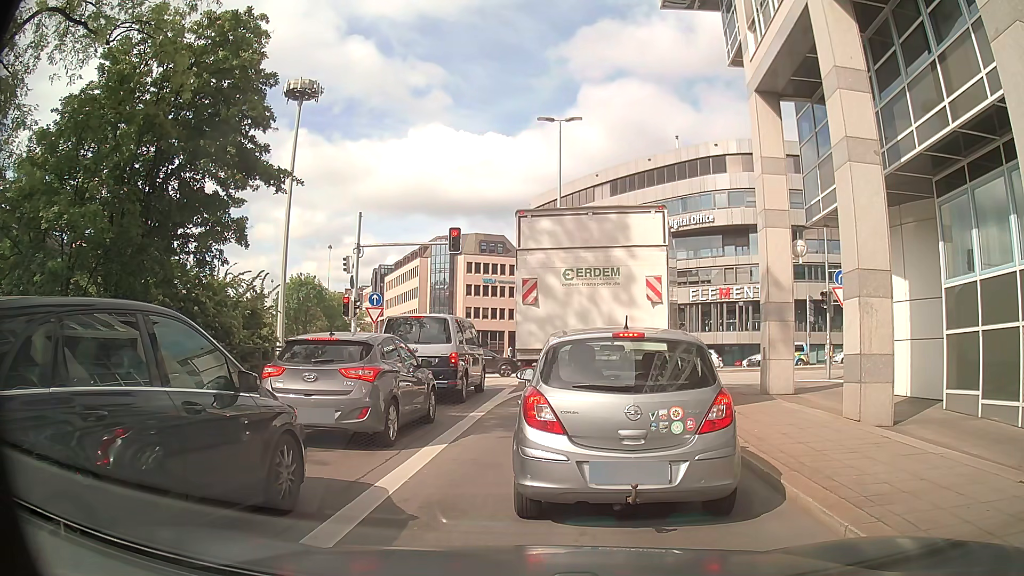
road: primary_link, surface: asphalt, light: Day
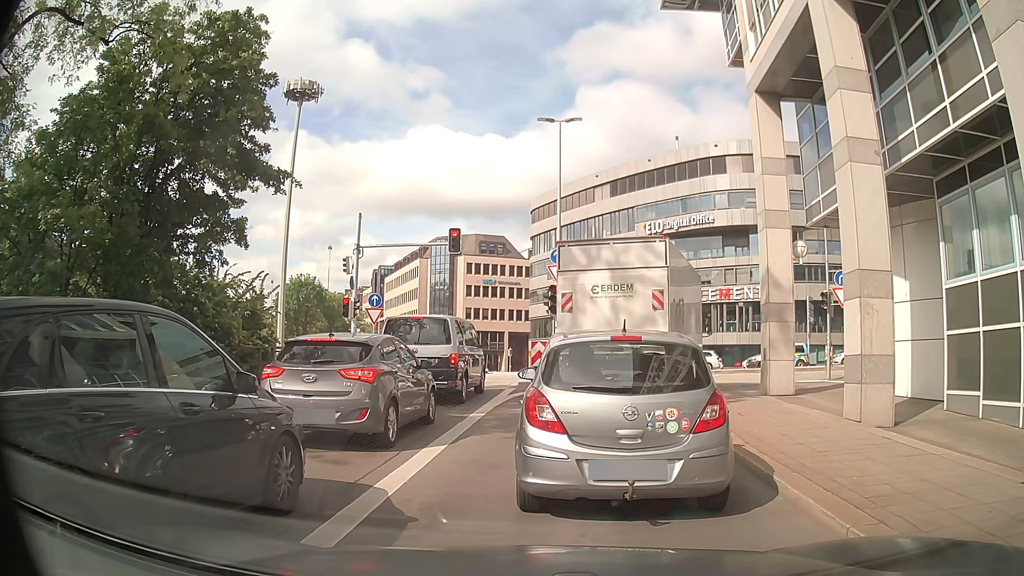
(0.0, 0.0) m; 0°
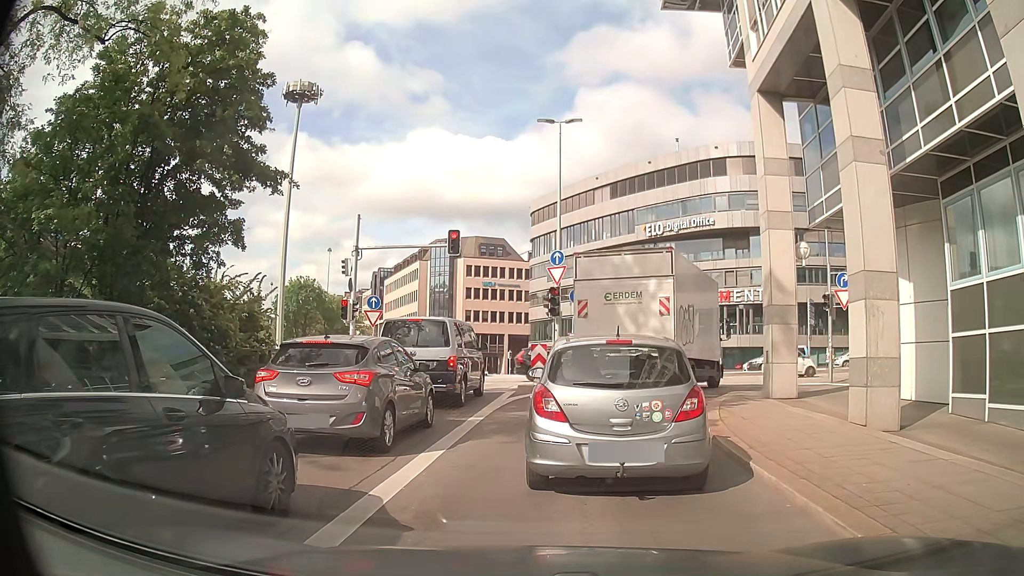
(0.0, +0.2) m; 0°
